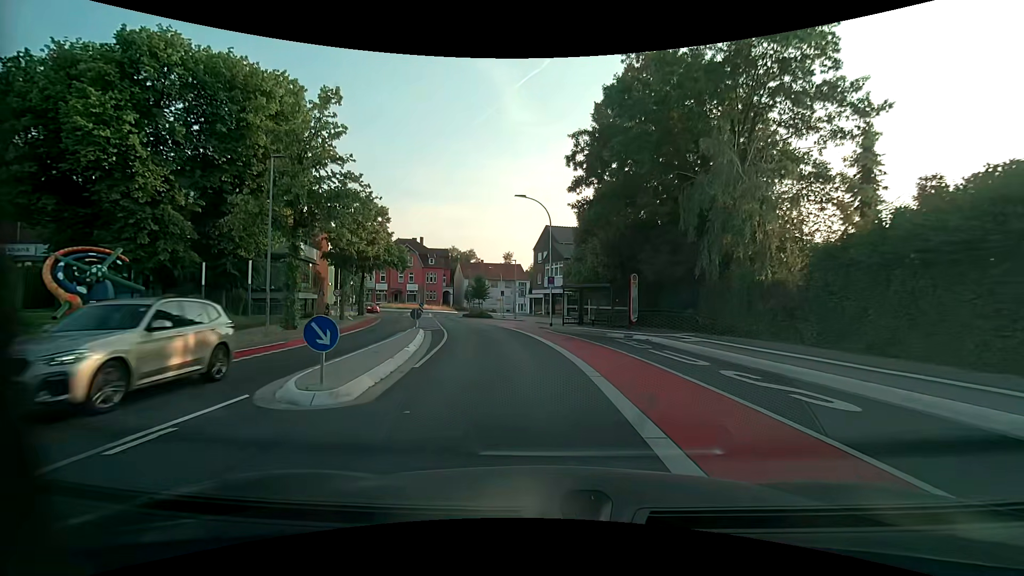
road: unclassified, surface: asphalt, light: Day
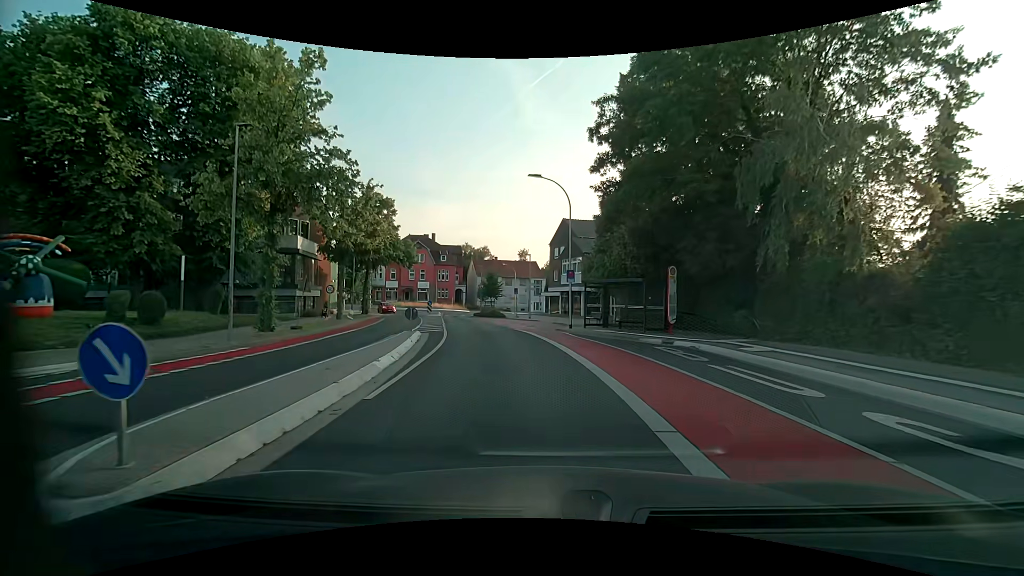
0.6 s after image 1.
(-0.1, +4.2) m; -3°
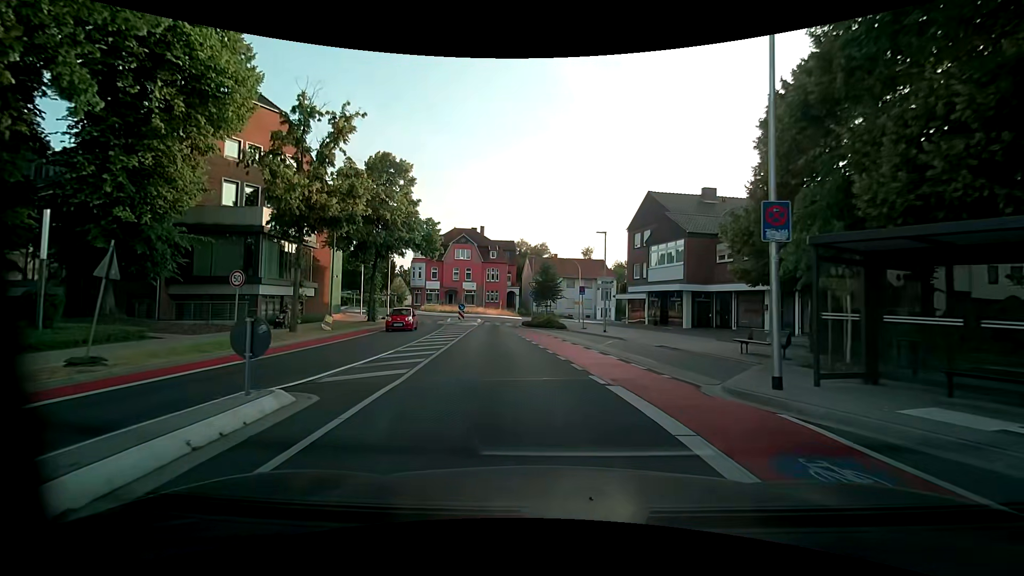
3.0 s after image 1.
(-0.8, +16.6) m; -6°
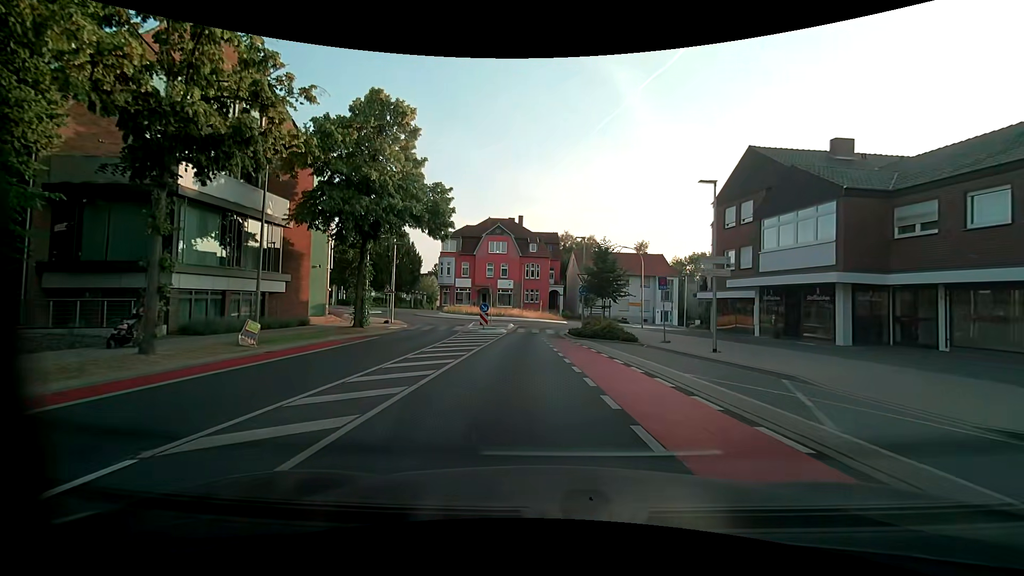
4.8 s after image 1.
(-0.5, +12.0) m; -6°
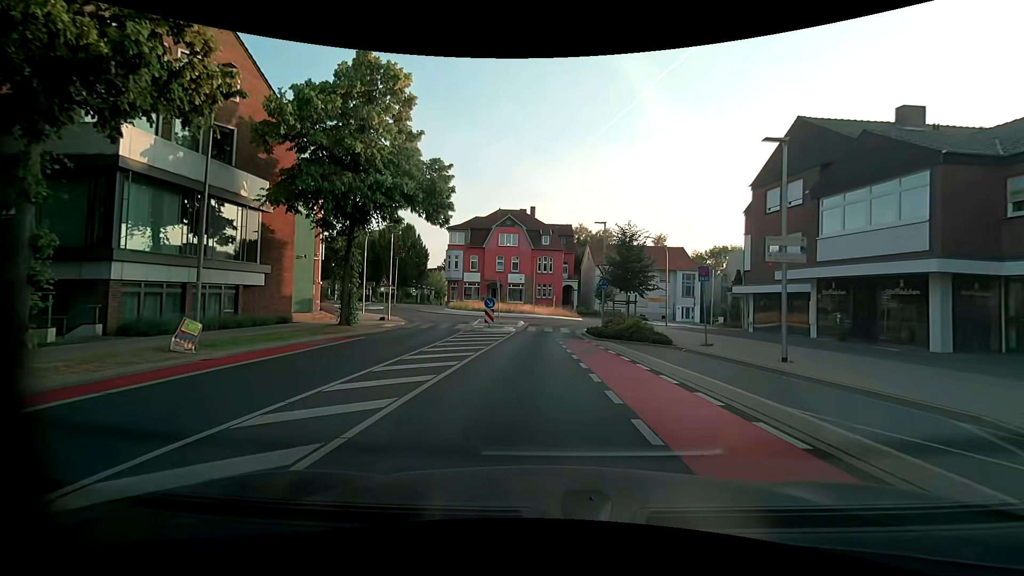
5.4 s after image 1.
(0.0, +3.9) m; -1°
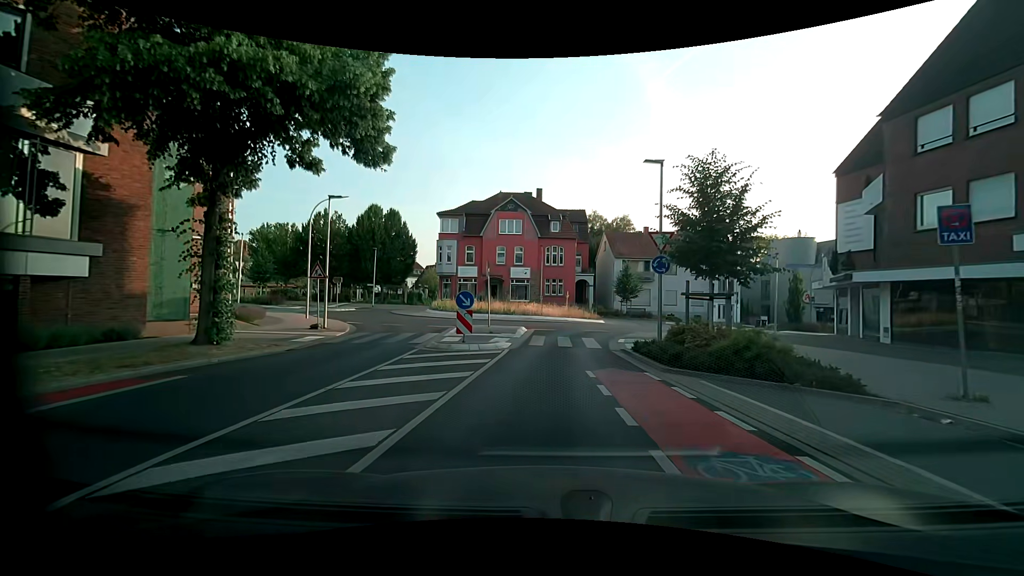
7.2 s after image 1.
(-0.2, +11.1) m; -1°
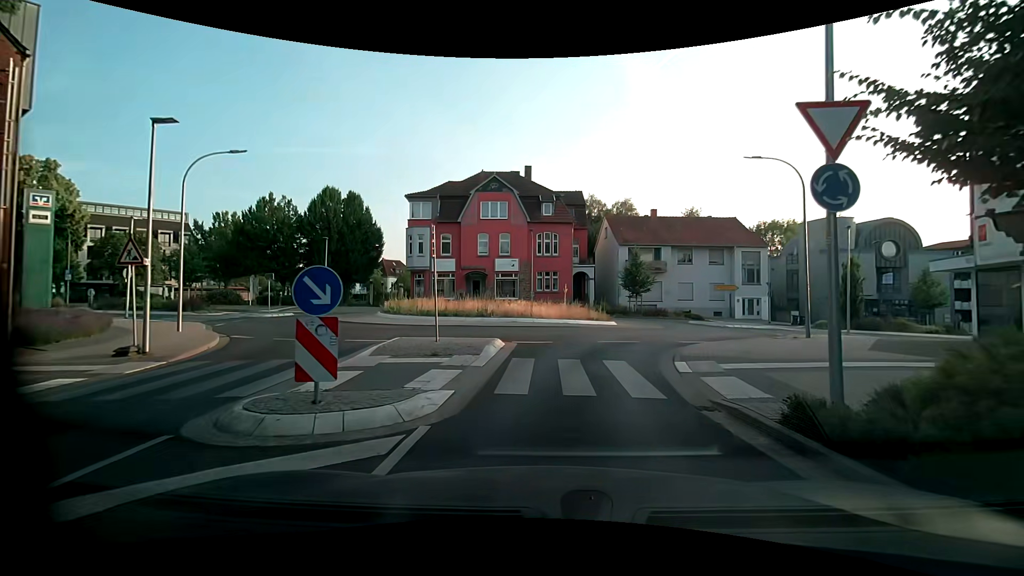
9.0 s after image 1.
(0.0, +9.7) m; 0°
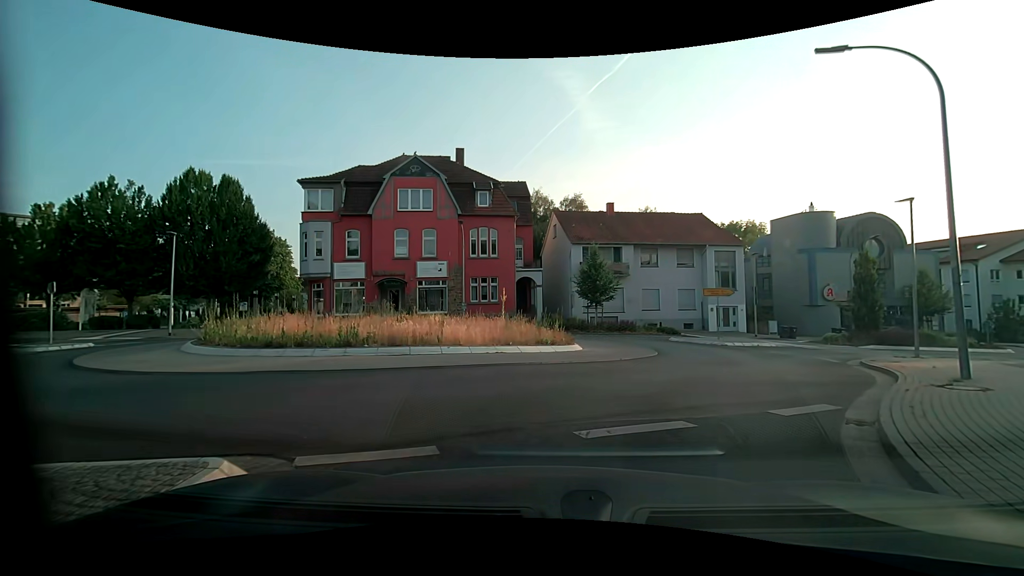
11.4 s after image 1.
(+0.5, +10.3) m; +7°
